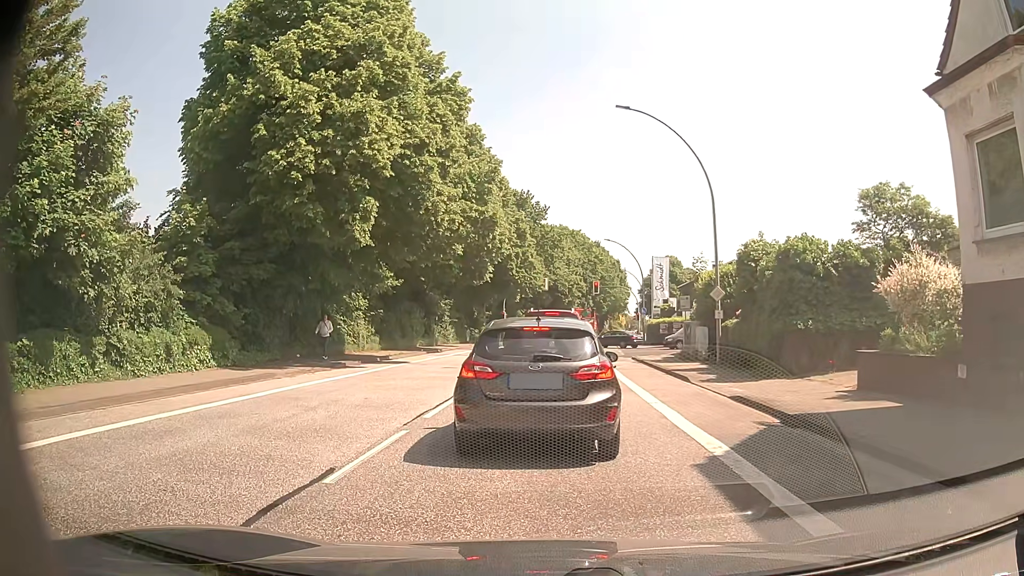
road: primary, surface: asphalt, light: Day
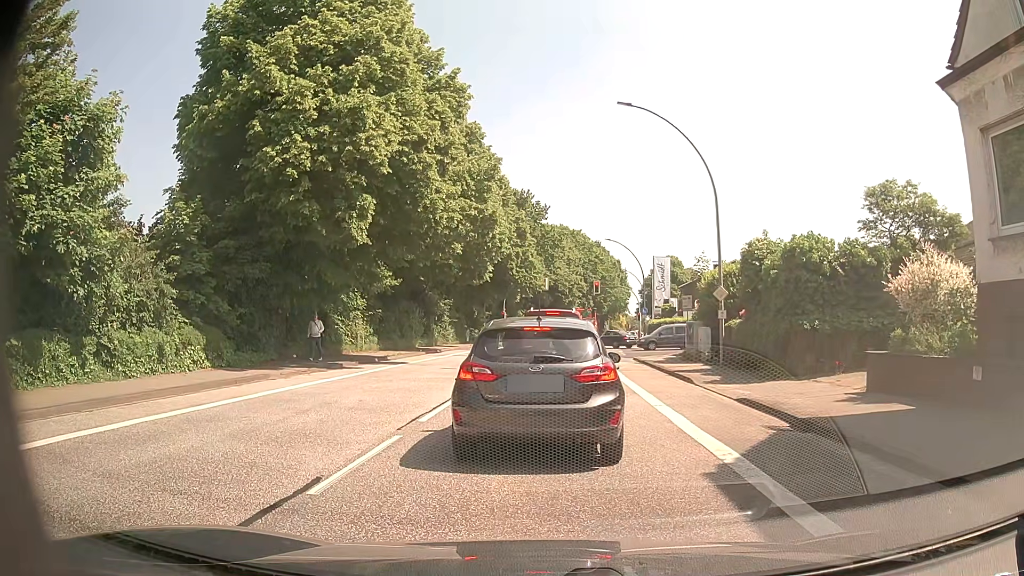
(0.0, +0.4) m; 0°
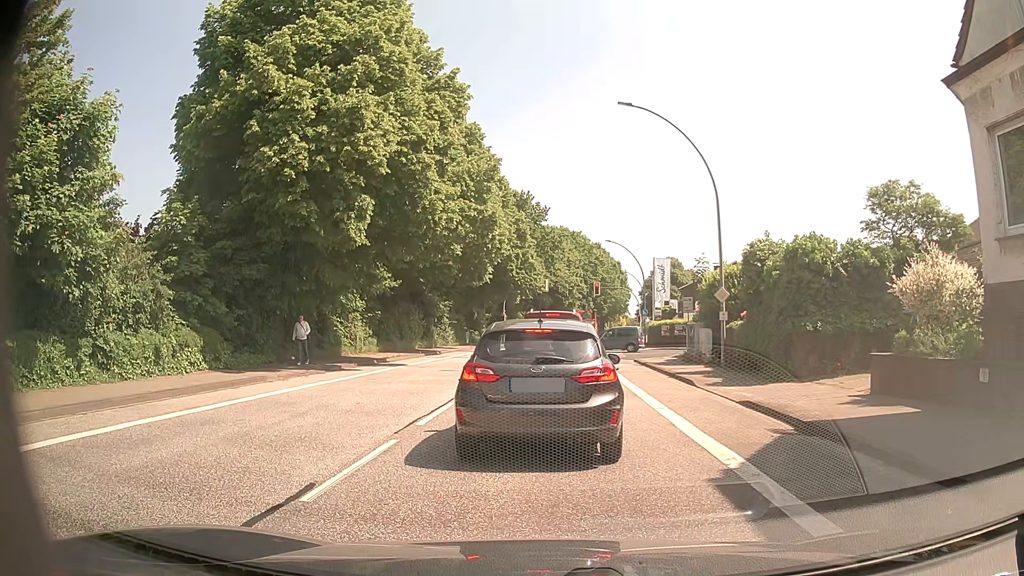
(0.0, +0.2) m; 0°
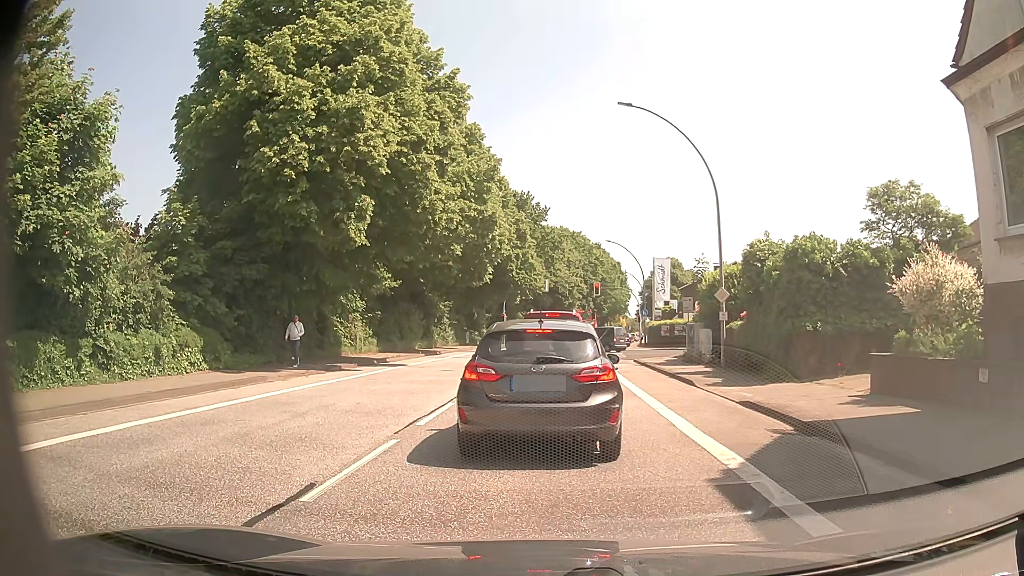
(0.0, 0.0) m; 0°
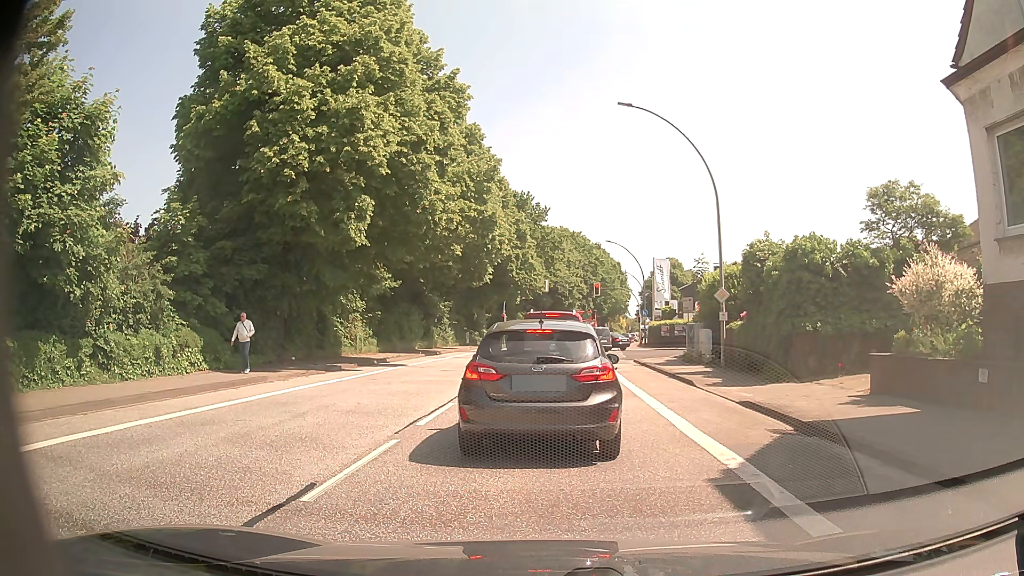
(0.0, +0.1) m; 0°
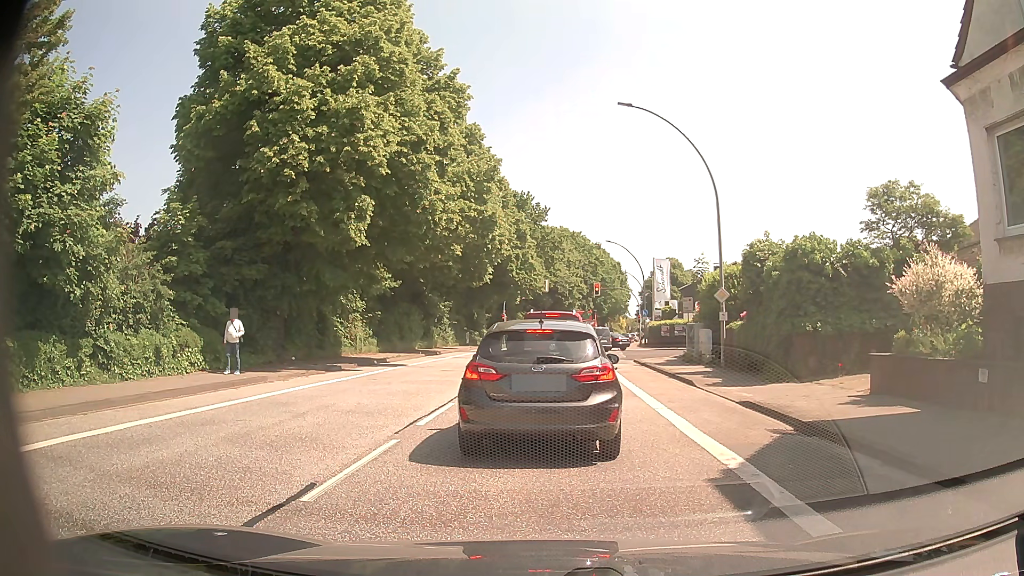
(0.0, 0.0) m; 0°
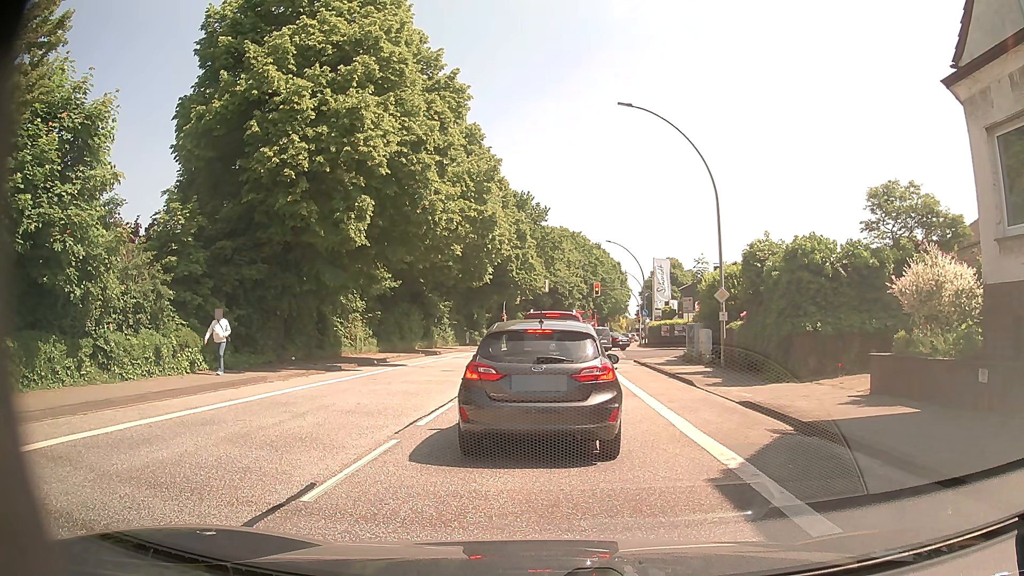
(0.0, 0.0) m; 0°
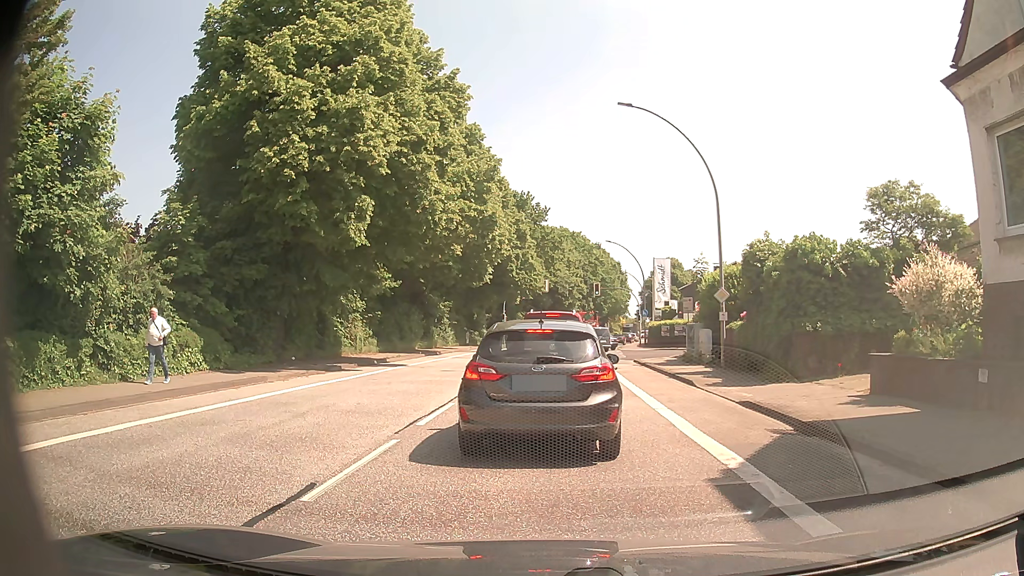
(0.0, 0.0) m; 0°
